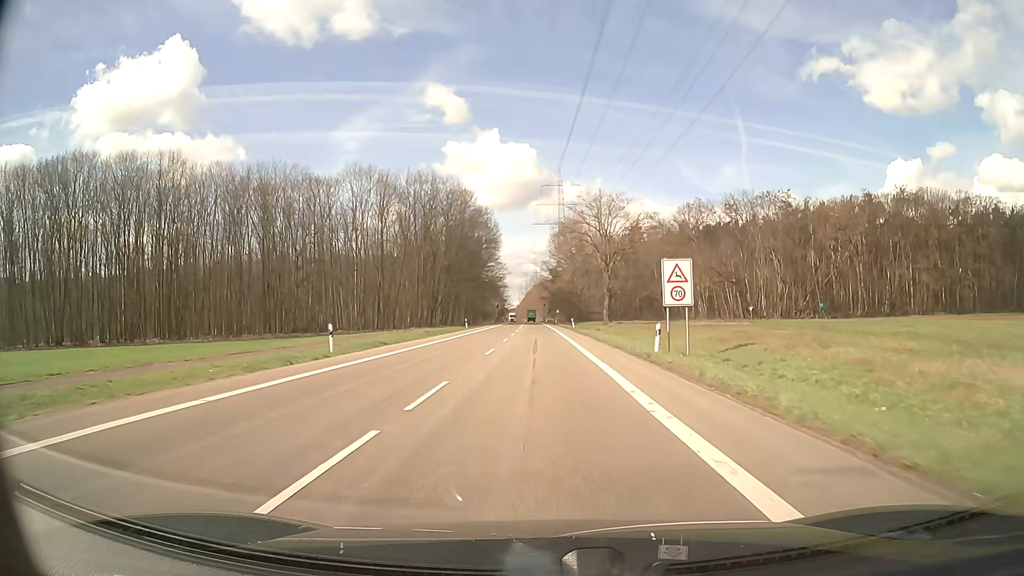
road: secondary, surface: asphalt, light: Day
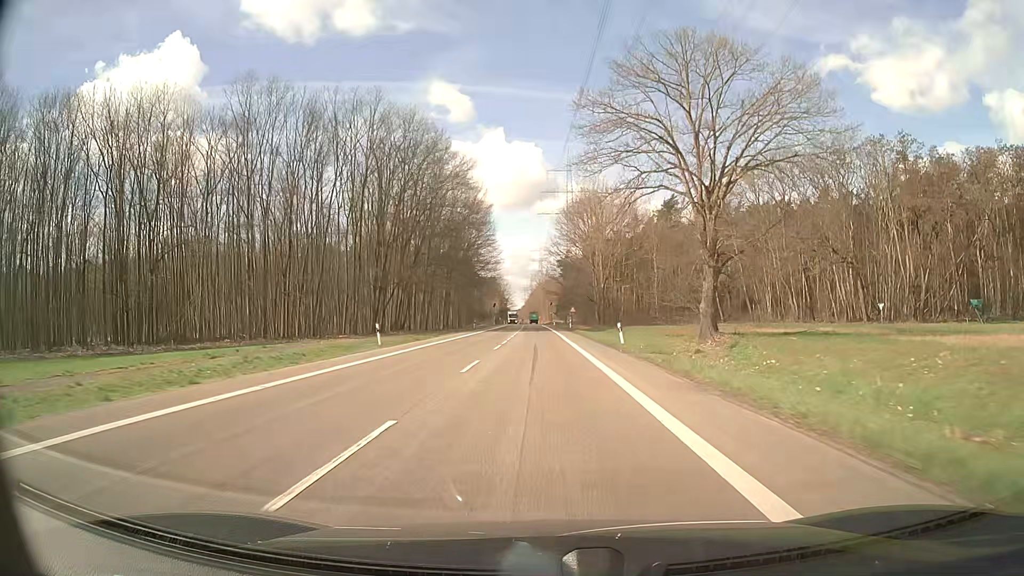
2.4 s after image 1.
(-0.2, +42.3) m; 0°
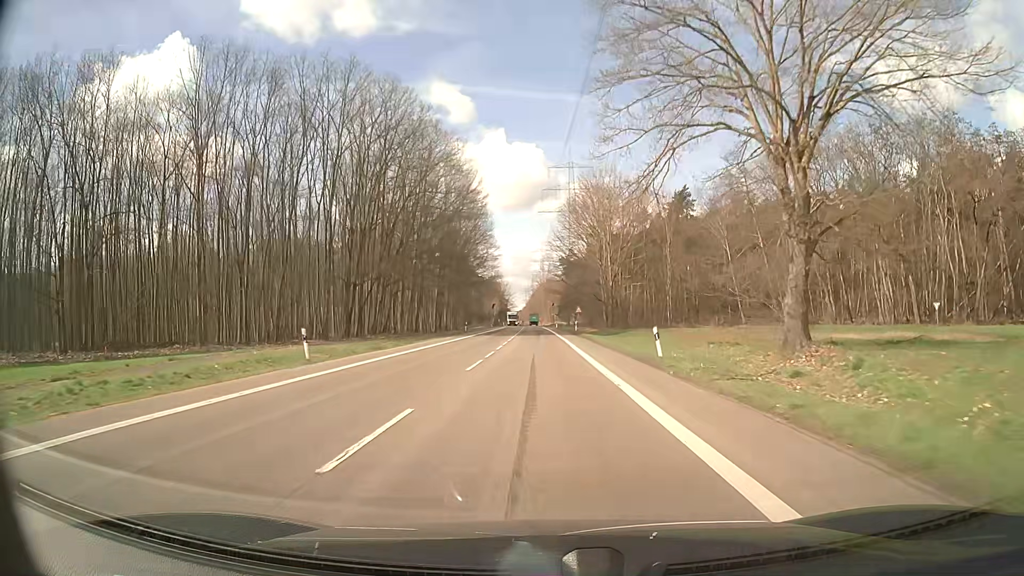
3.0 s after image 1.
(0.0, +10.6) m; 0°
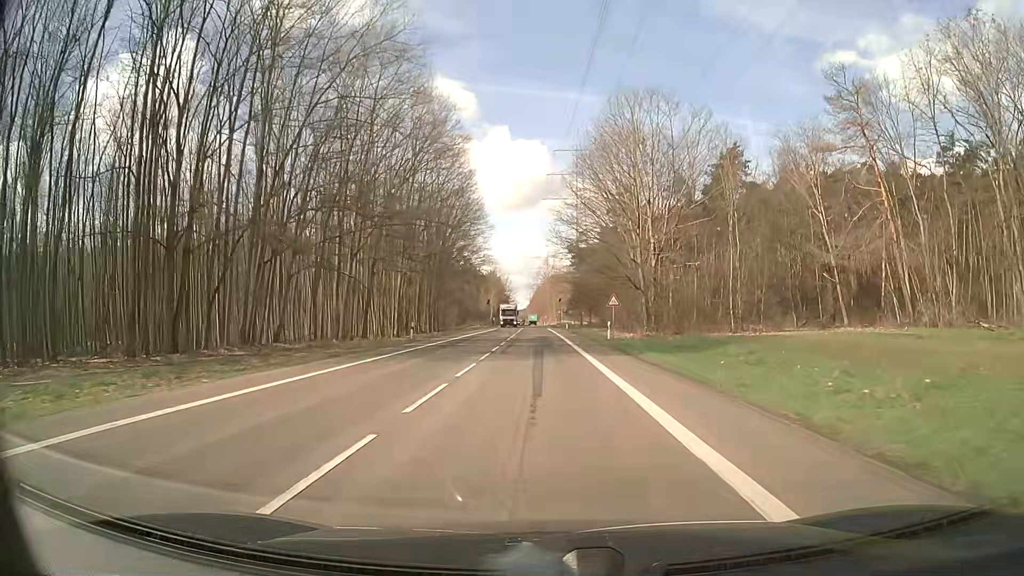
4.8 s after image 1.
(-0.1, +31.8) m; 0°
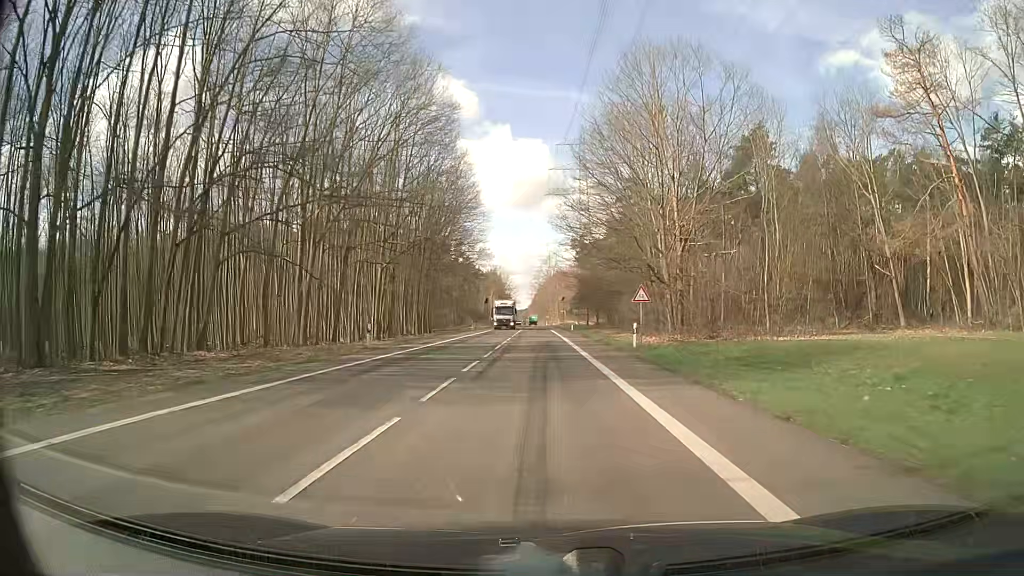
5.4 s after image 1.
(0.0, +10.6) m; 0°
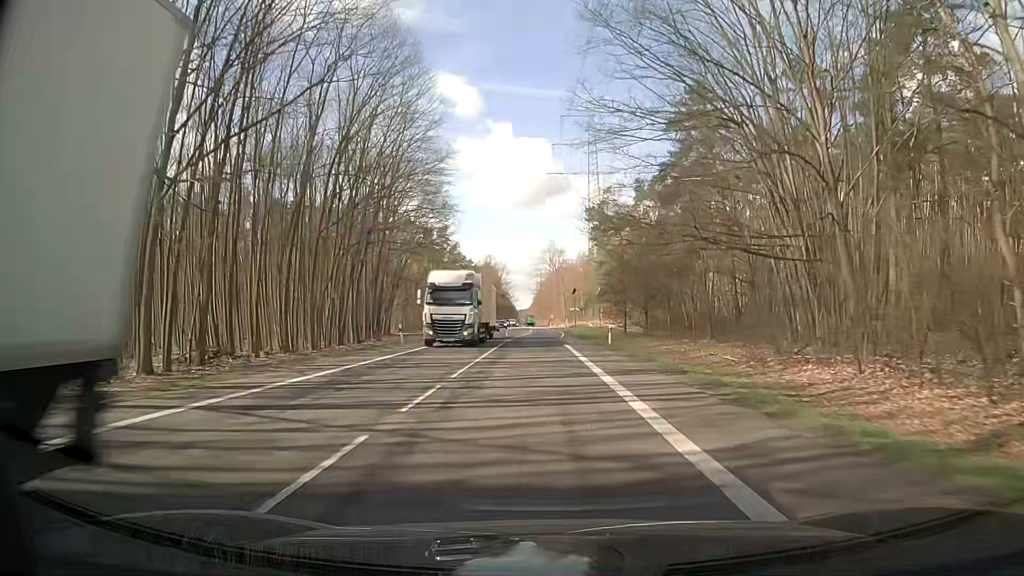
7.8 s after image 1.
(-0.1, +42.5) m; 0°
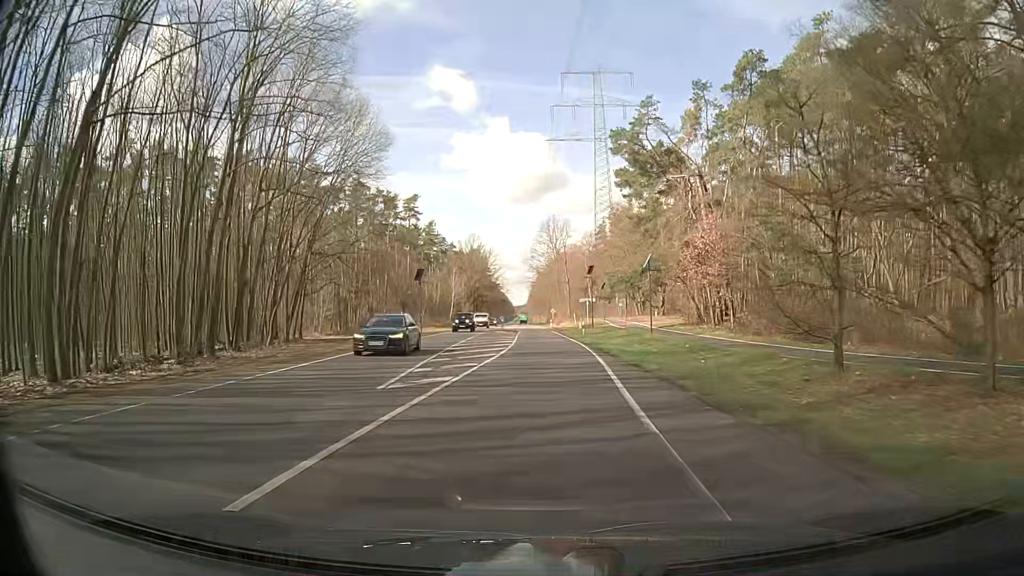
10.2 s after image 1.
(-0.1, +42.5) m; 0°
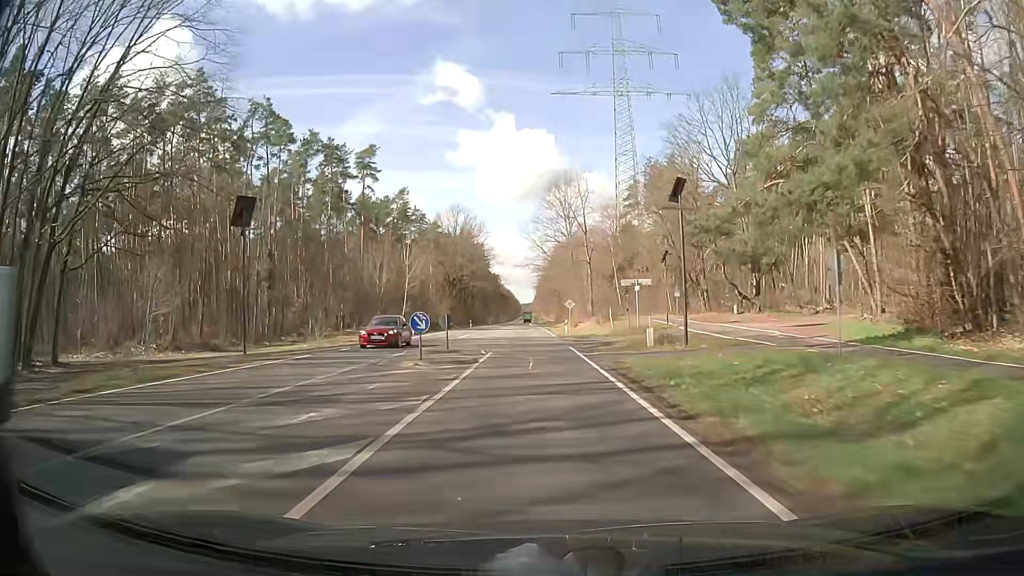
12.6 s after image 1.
(-0.1, +42.5) m; -1°
(0, +10) (0, +20) (0, +30) (-1, +40) (-1, +50) (-1, +60) (-2, +70) (-2, +80) (-2, +90) (-3, +100) m
